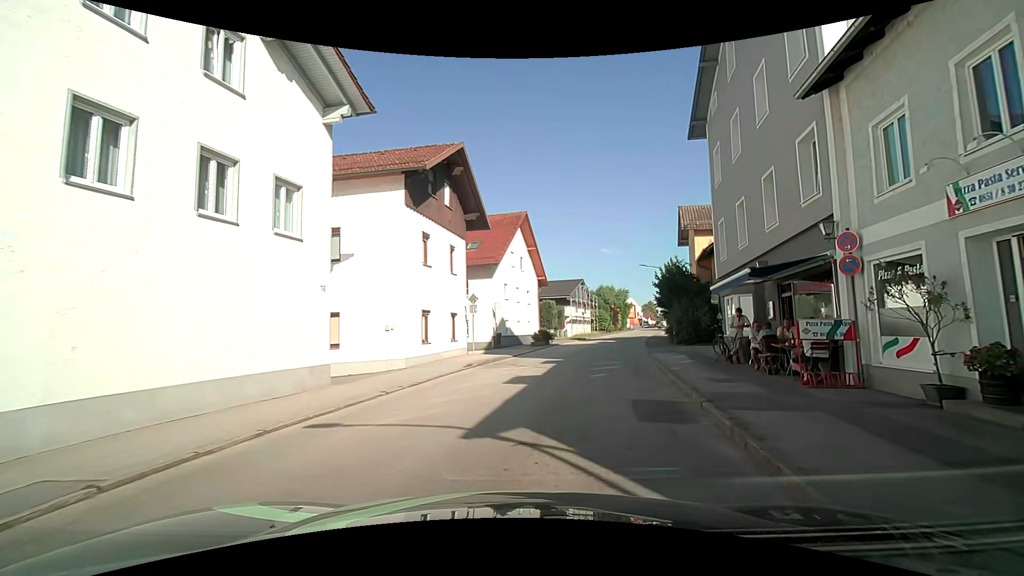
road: unclassified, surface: asphalt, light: Day
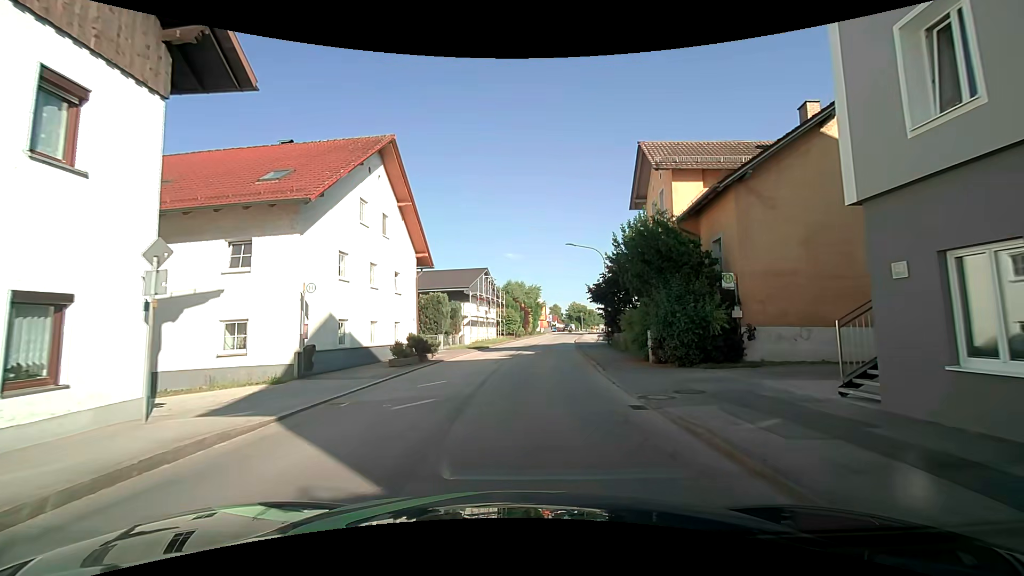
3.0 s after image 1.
(+2.3, +16.0) m; +12°
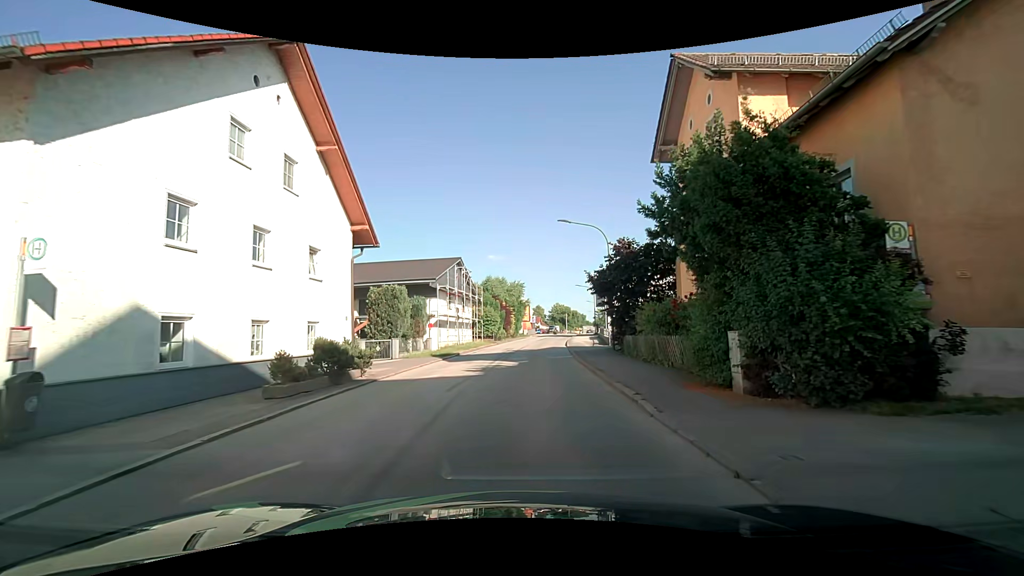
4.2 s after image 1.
(+0.2, +8.4) m; +3°
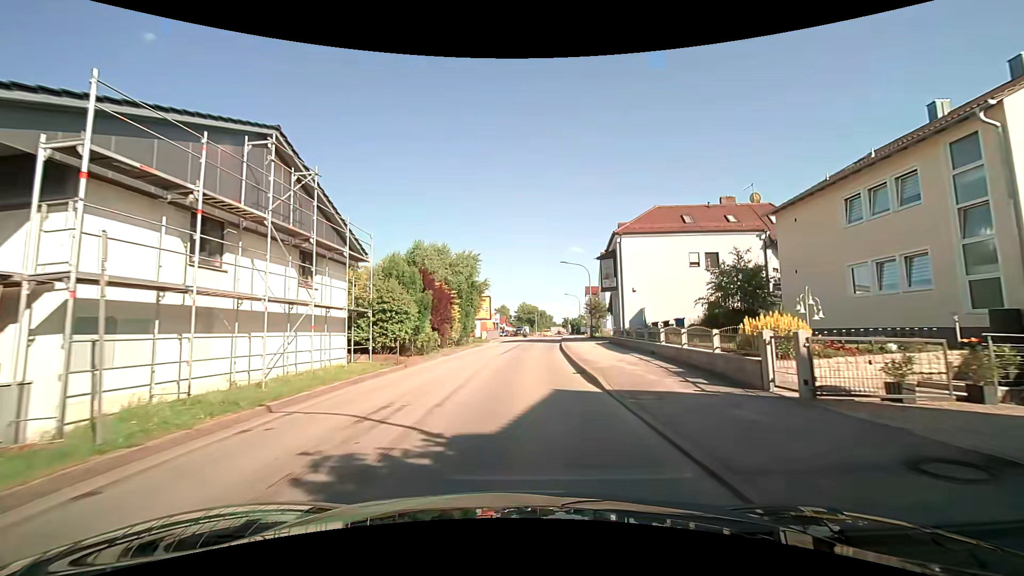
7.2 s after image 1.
(+0.6, +27.2) m; +3°
(0, +10) (0, +20) (+1, +30) (+2, +40) (+2, +50) (+3, +60) (+4, +70) (+5, +80) (+6, +90) (+7, +100) m
